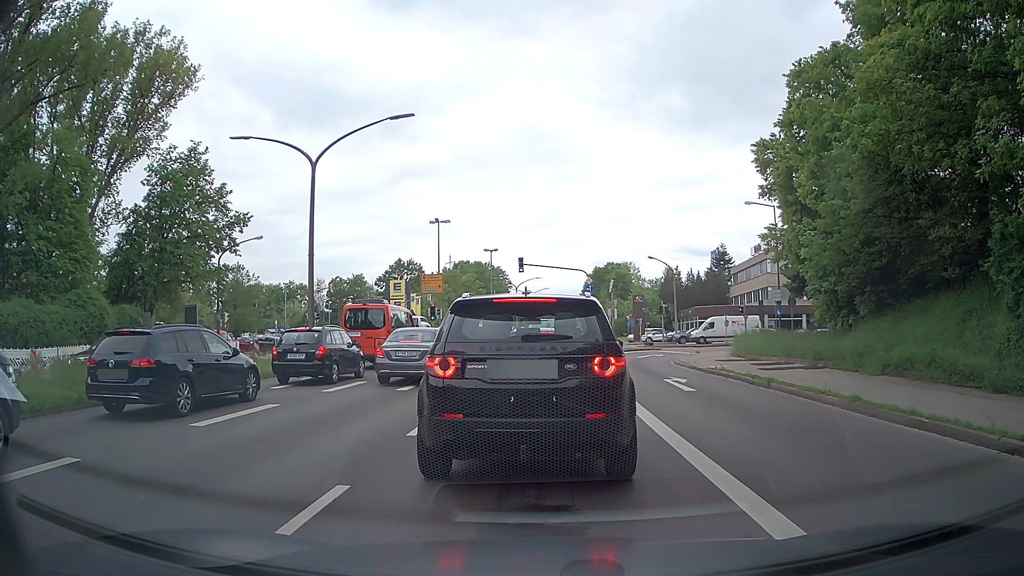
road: primary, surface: asphalt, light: Day
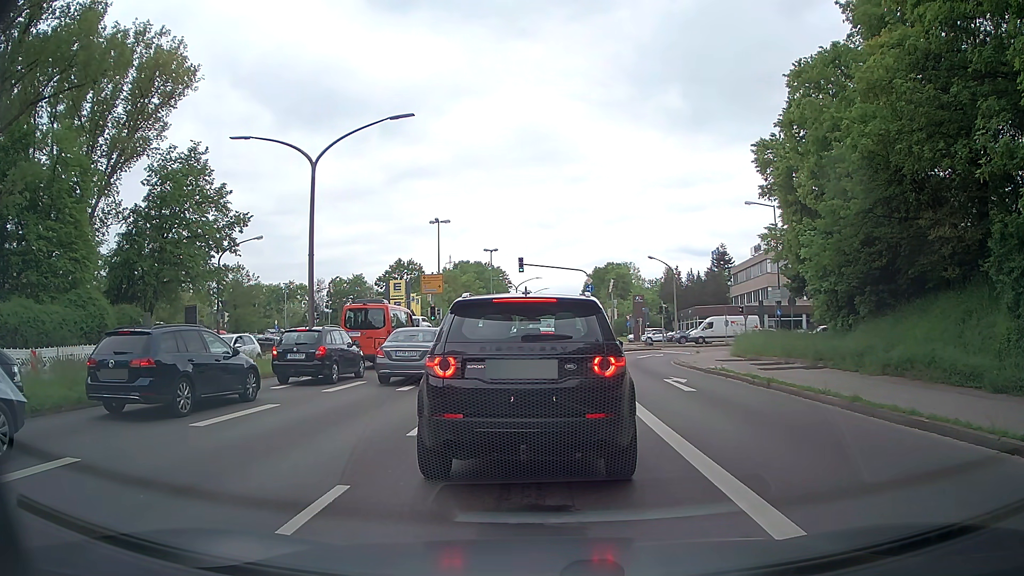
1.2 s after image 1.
(0.0, 0.0) m; 0°
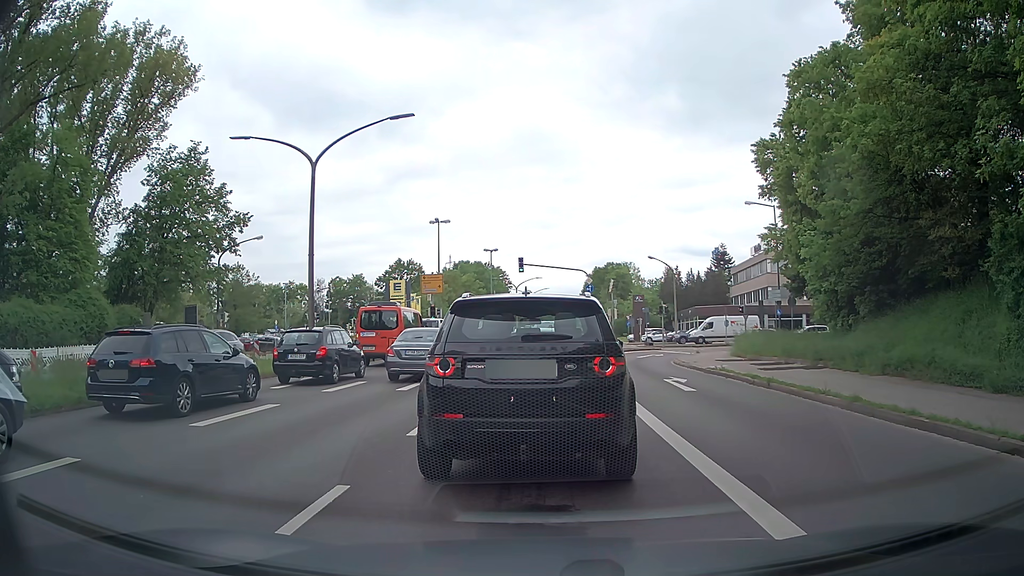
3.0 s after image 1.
(0.0, 0.0) m; 0°
